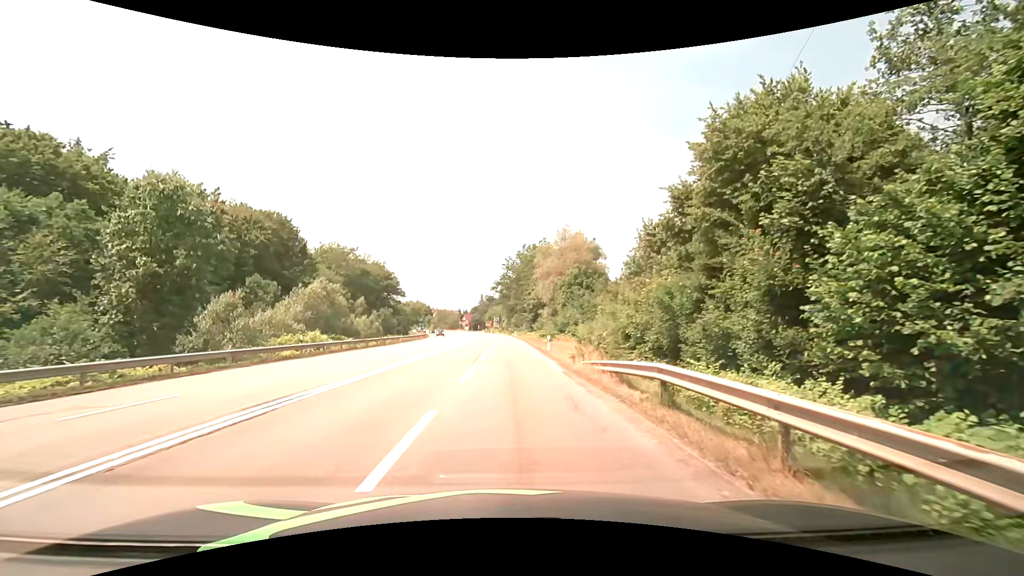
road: secondary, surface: asphalt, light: Day
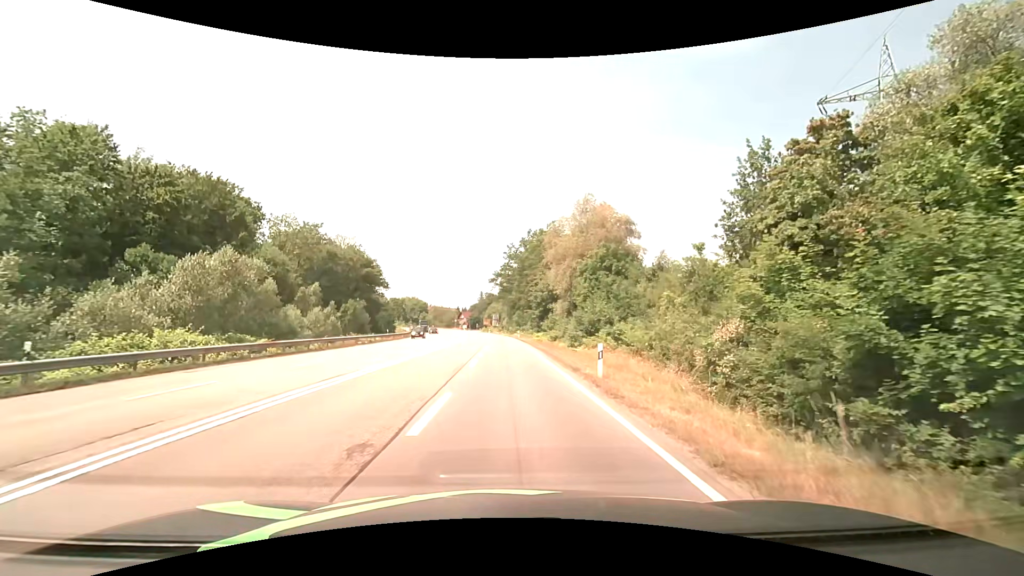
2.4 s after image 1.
(-0.1, +17.9) m; 0°
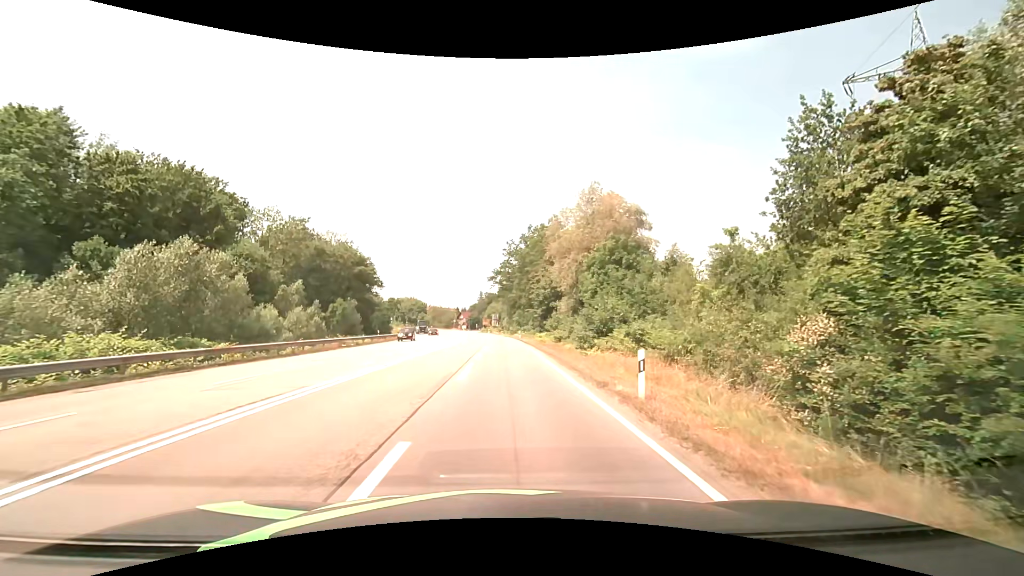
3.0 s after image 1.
(0.0, +4.5) m; 0°
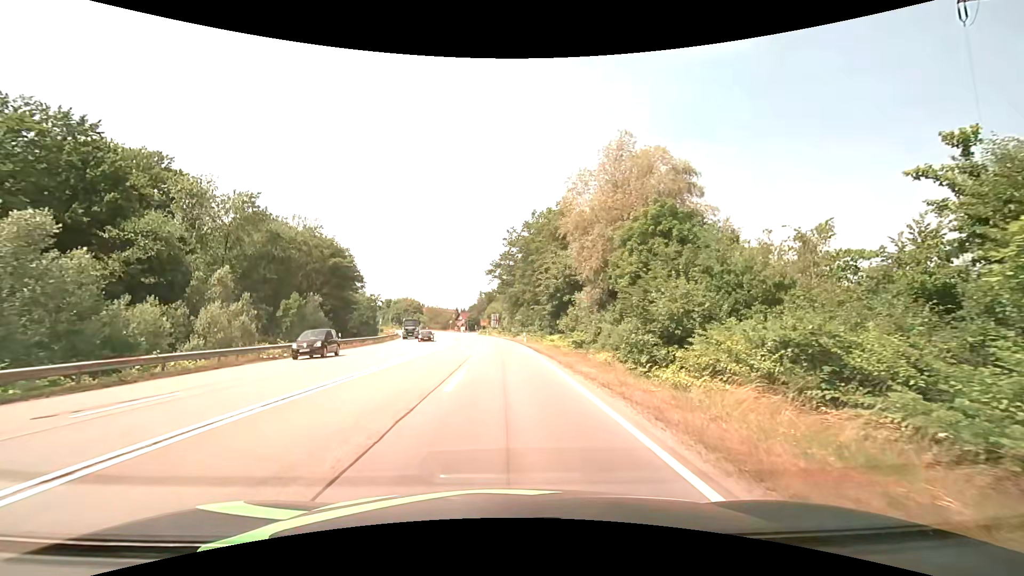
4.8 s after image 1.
(0.0, +13.5) m; 0°
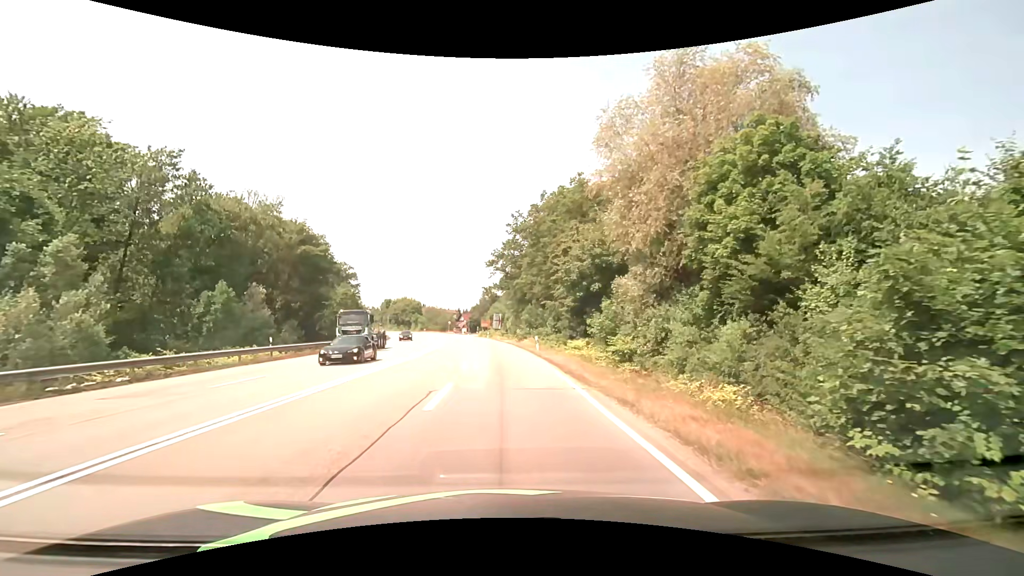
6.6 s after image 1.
(-0.1, +13.5) m; 0°
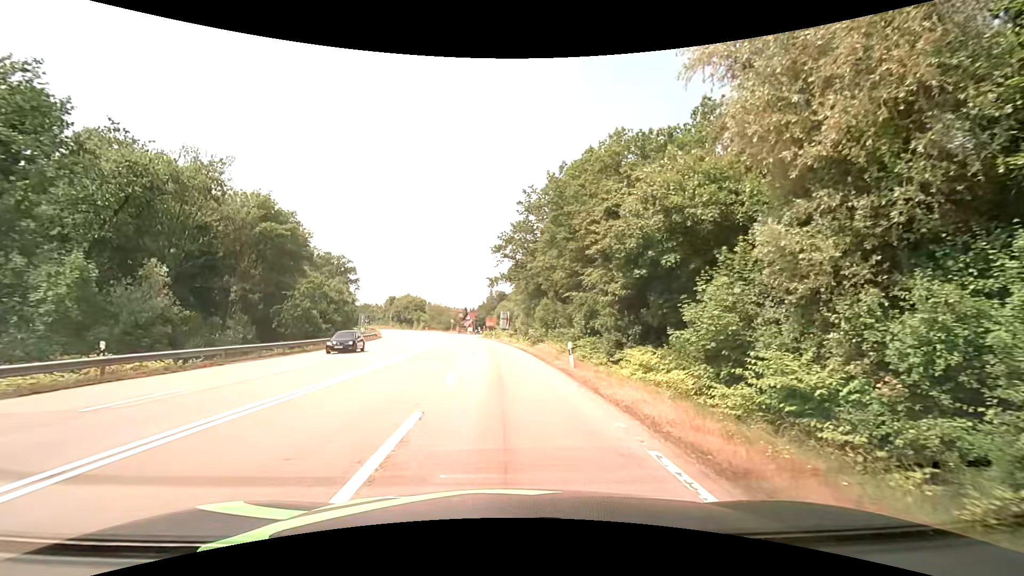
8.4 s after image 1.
(-0.2, +13.4) m; -2°
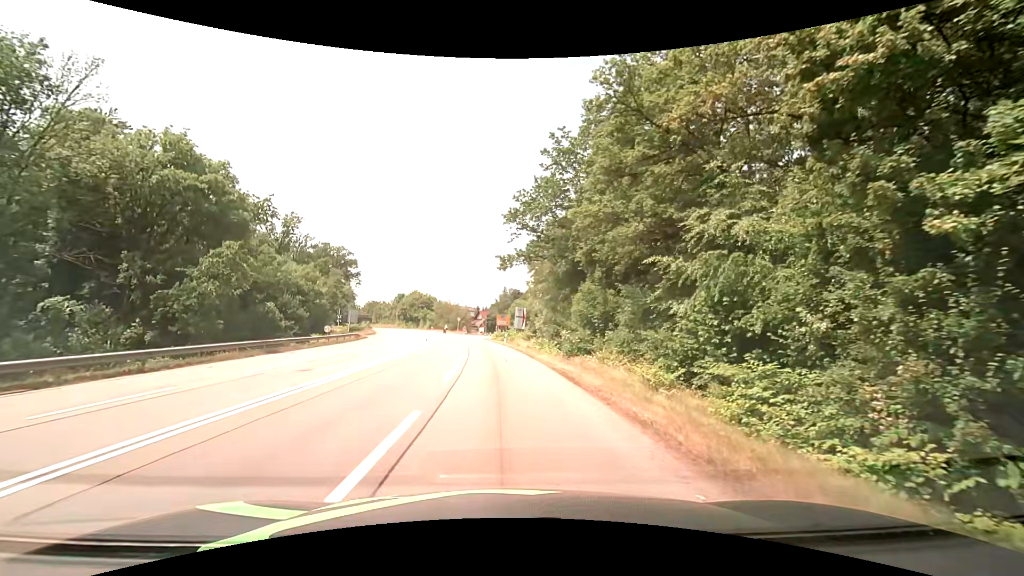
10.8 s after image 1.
(-0.2, +17.9) m; -2°
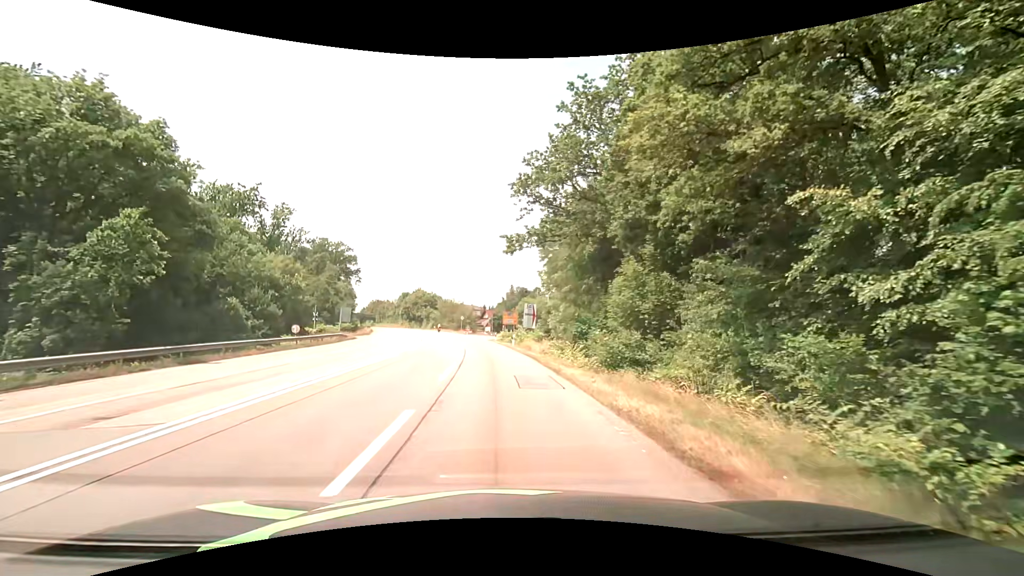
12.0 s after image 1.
(0.0, +9.0) m; 0°
(0, +10) (-1, +20) (-1, +30) (-2, +40) (-3, +50) (-5, +60) (-6, +70) (-8, +79) (-10, +89) (-13, +99) m
